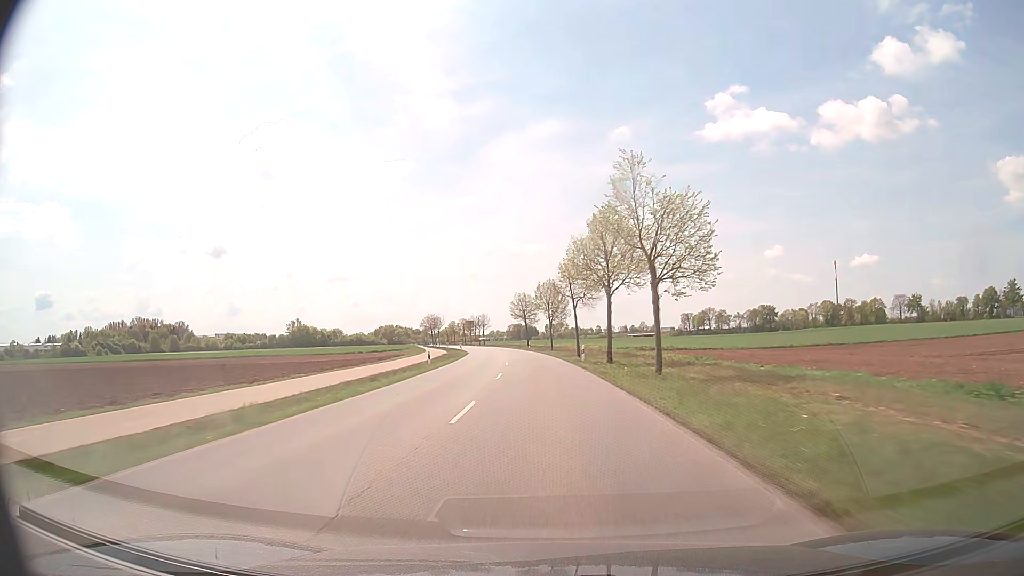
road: tertiary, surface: asphalt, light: Day
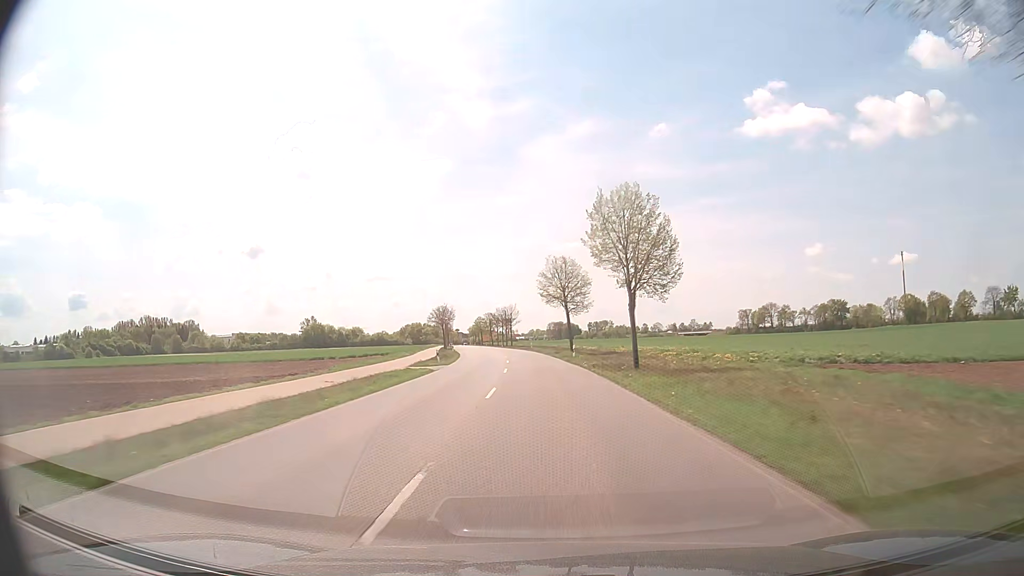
(-1.5, +43.5) m; -4°
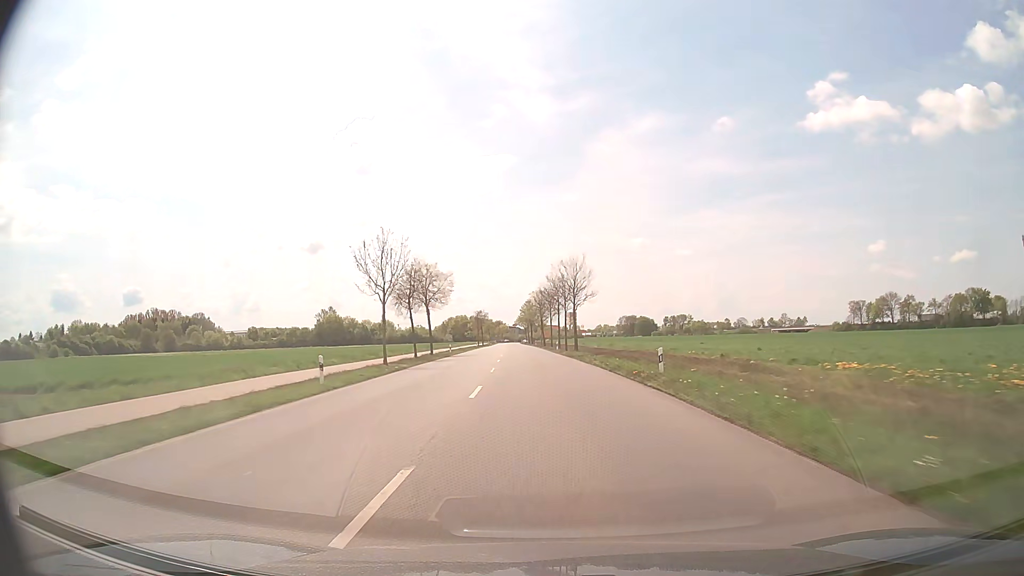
(-3.6, +72.4) m; -5°
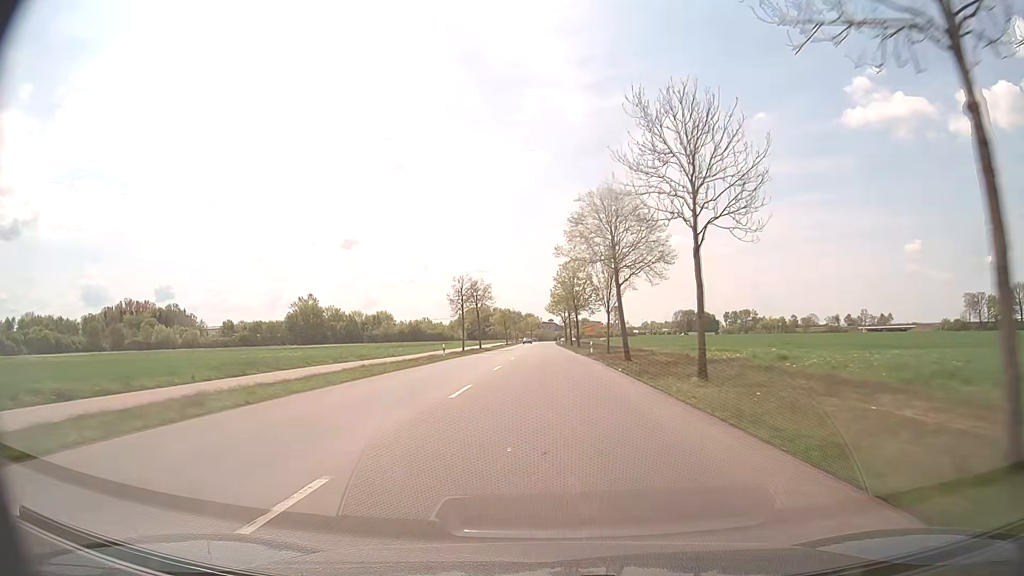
(-2.6, +72.8) m; -3°
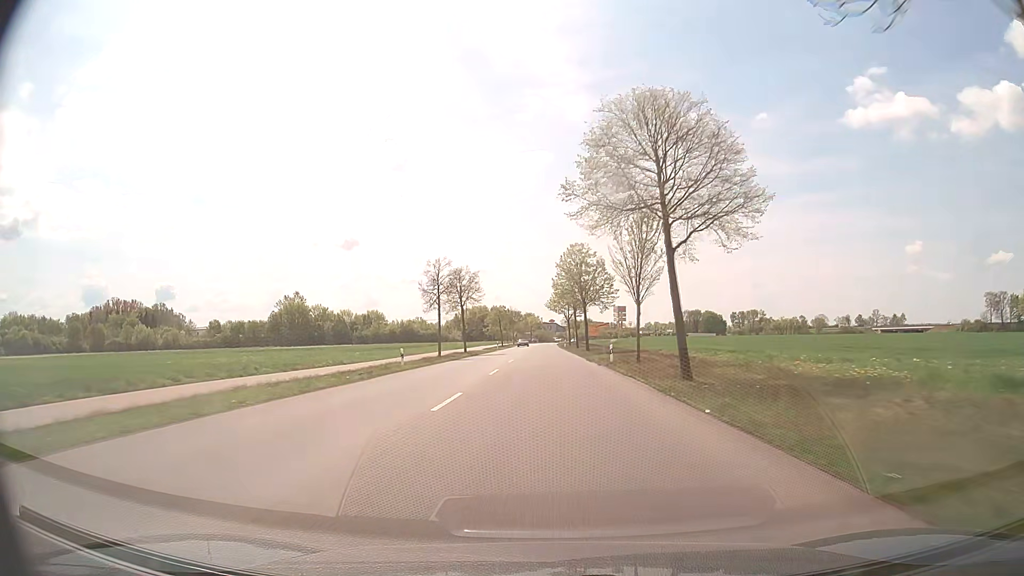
(0.0, +14.4) m; 0°
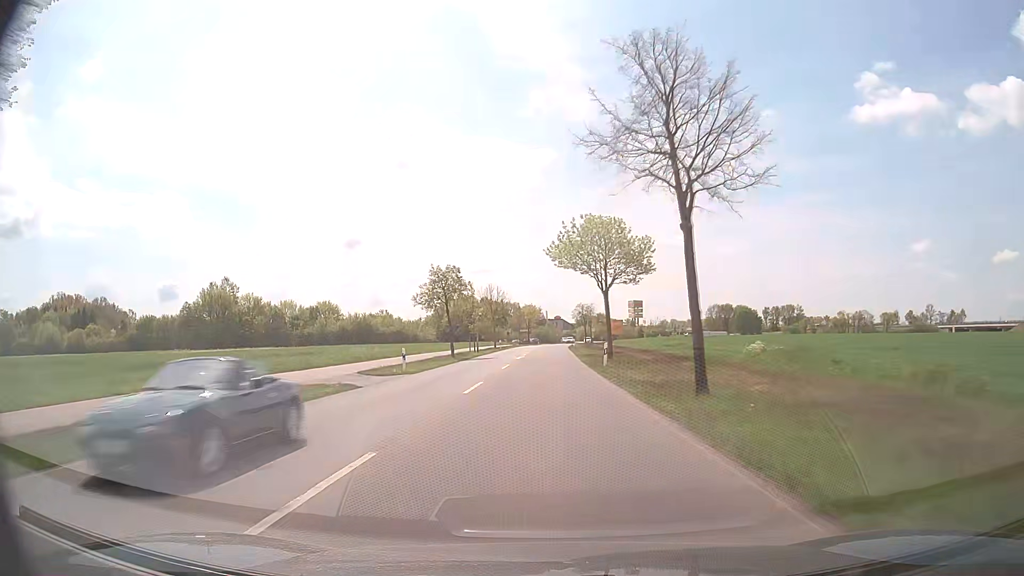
(+0.1, +56.2) m; 0°
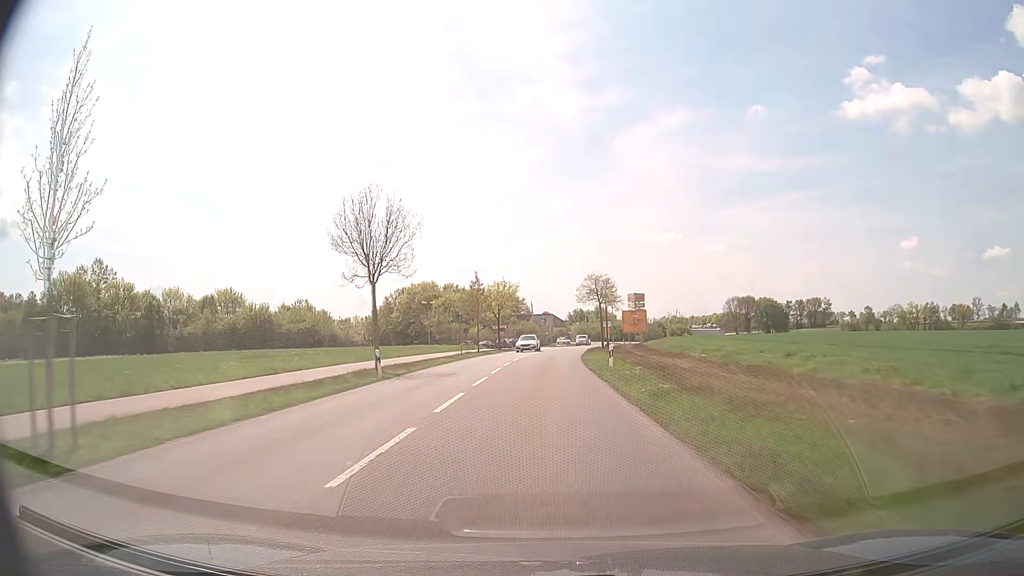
(+0.2, +52.5) m; +1°
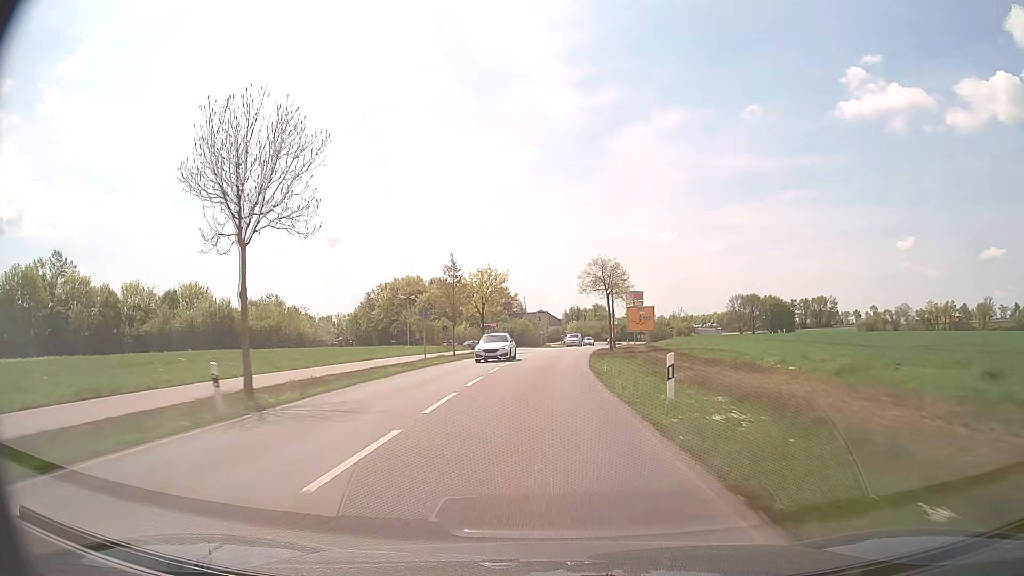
(0.0, +12.3) m; 0°
